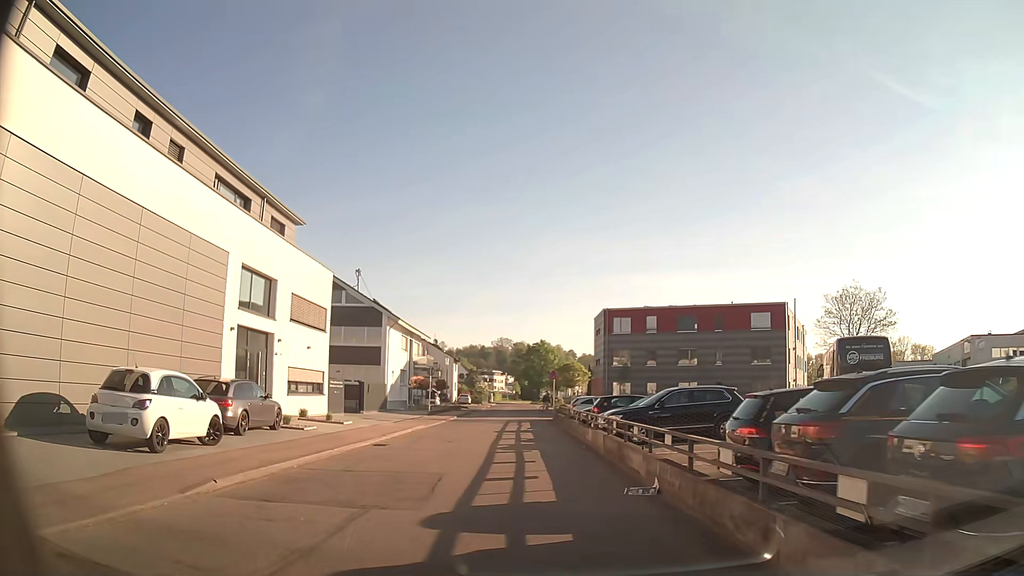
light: Day
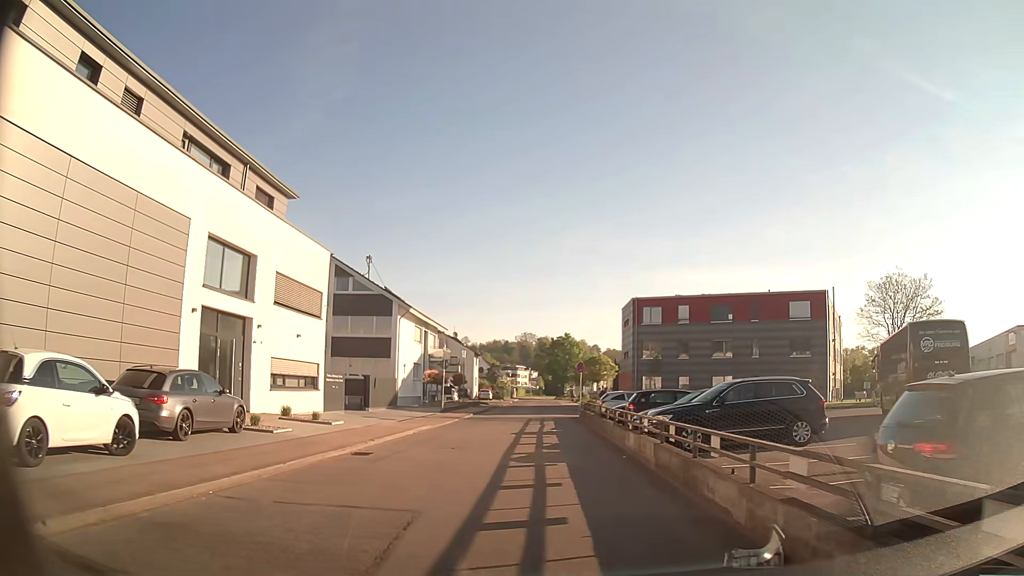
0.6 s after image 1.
(-0.1, +4.2) m; -1°
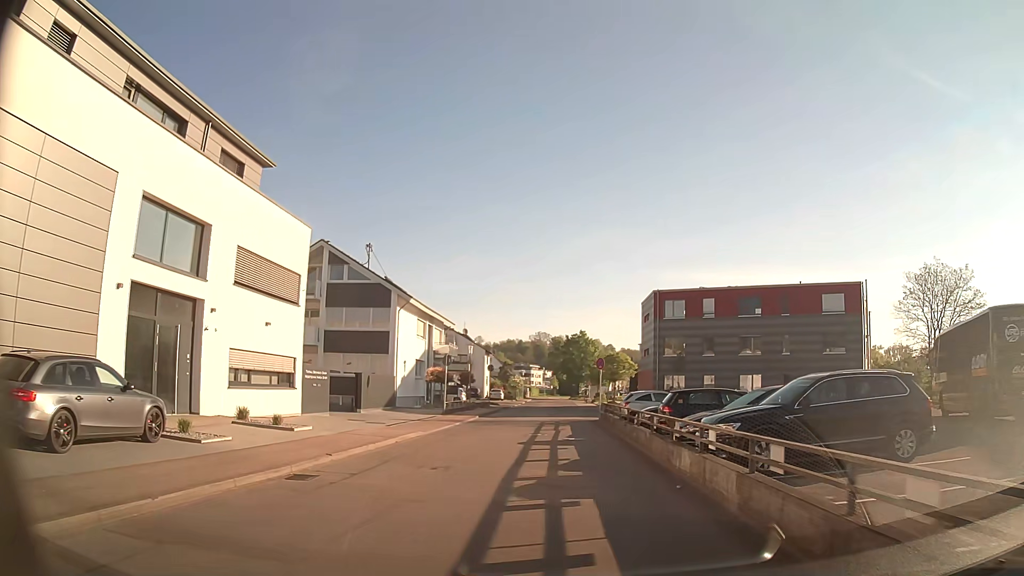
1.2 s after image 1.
(-0.1, +4.4) m; -2°
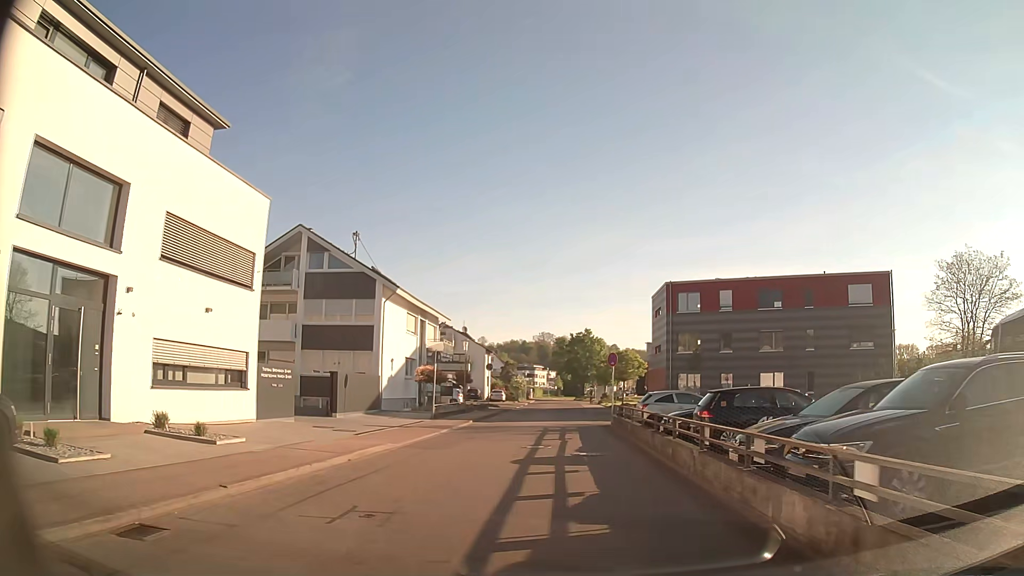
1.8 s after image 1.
(0.0, +4.5) m; 0°
